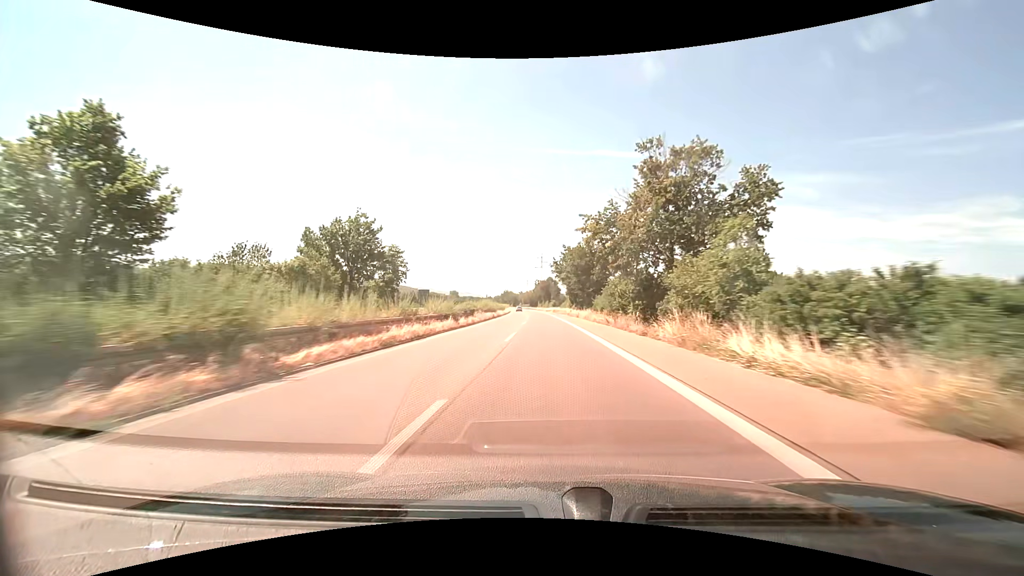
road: trunk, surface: asphalt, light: Day
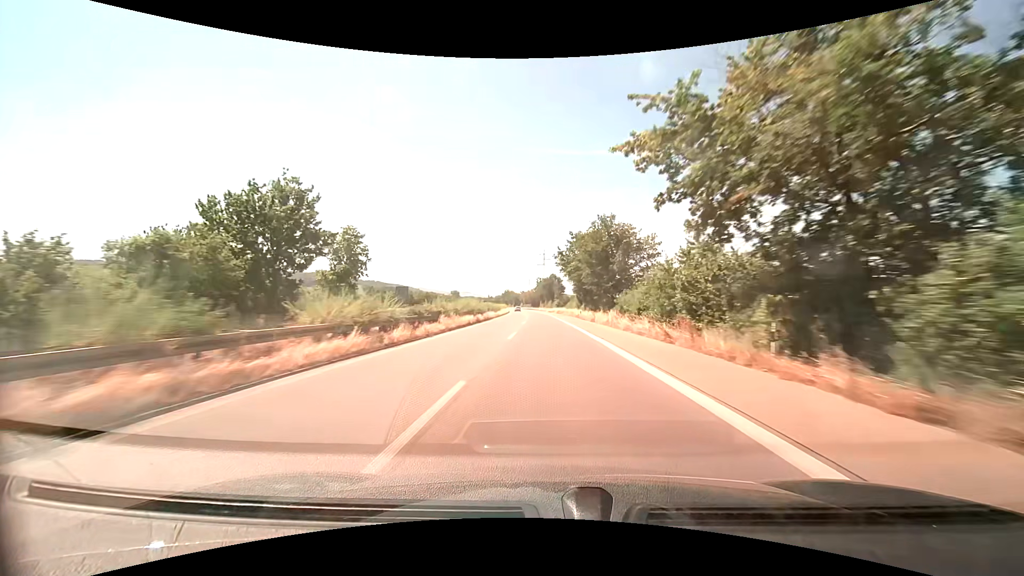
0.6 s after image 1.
(-0.1, +16.3) m; 0°
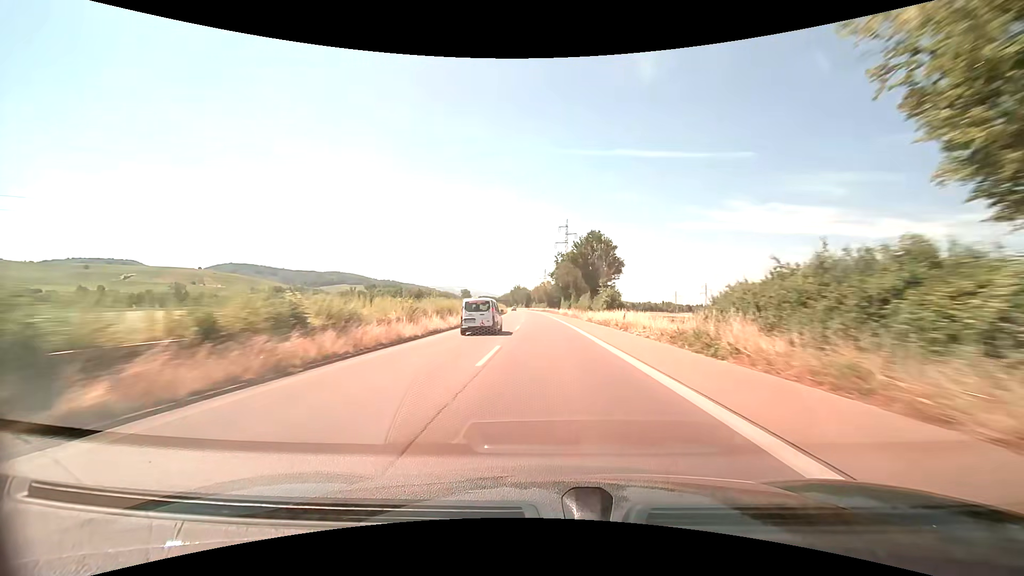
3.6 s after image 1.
(-1.4, +81.6) m; -2°
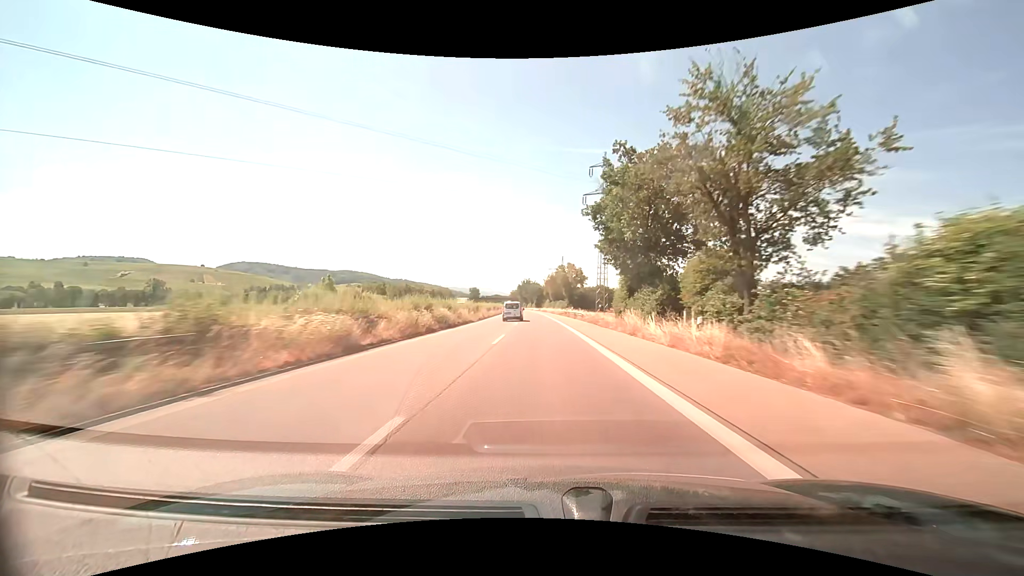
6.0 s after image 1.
(-1.2, +65.3) m; -2°
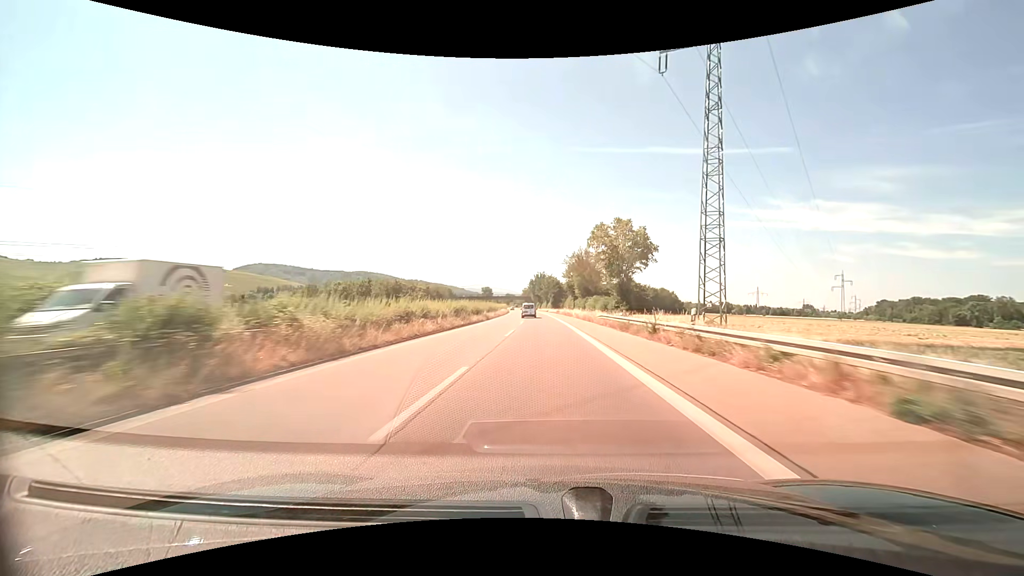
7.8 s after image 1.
(-1.0, +49.0) m; -2°
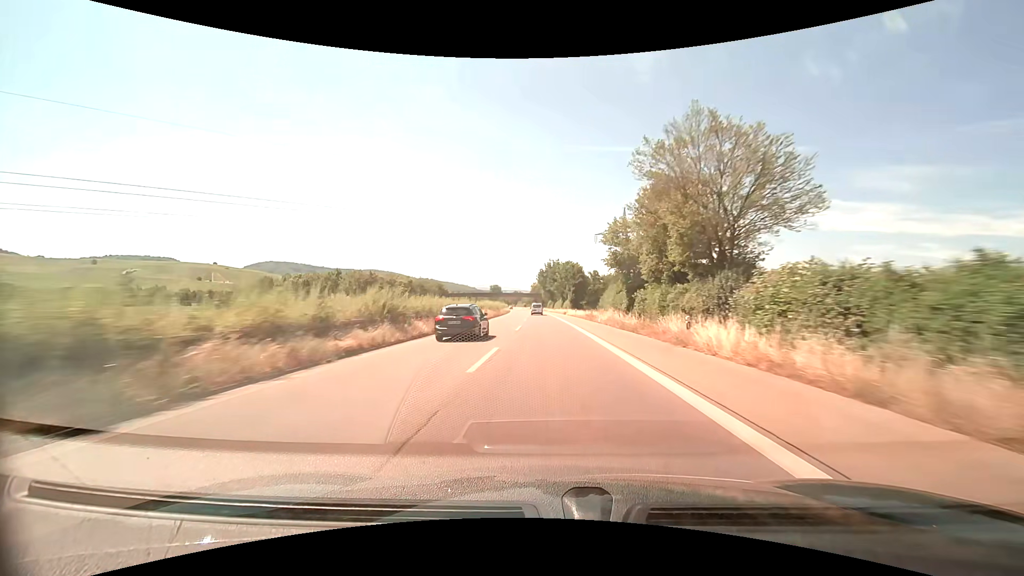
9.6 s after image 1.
(-0.6, +49.0) m; -1°
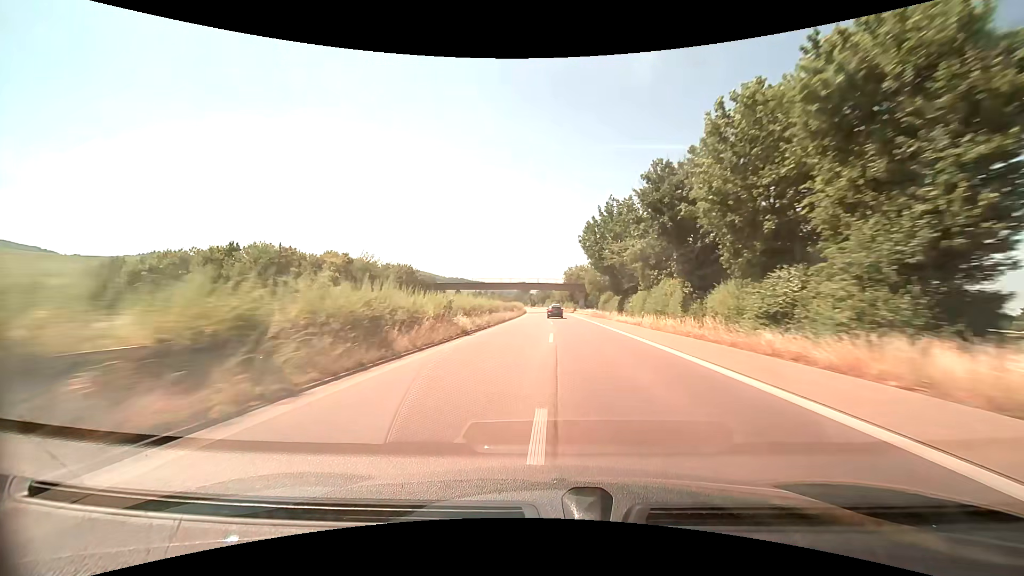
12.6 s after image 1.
(-2.9, +81.6) m; -4°
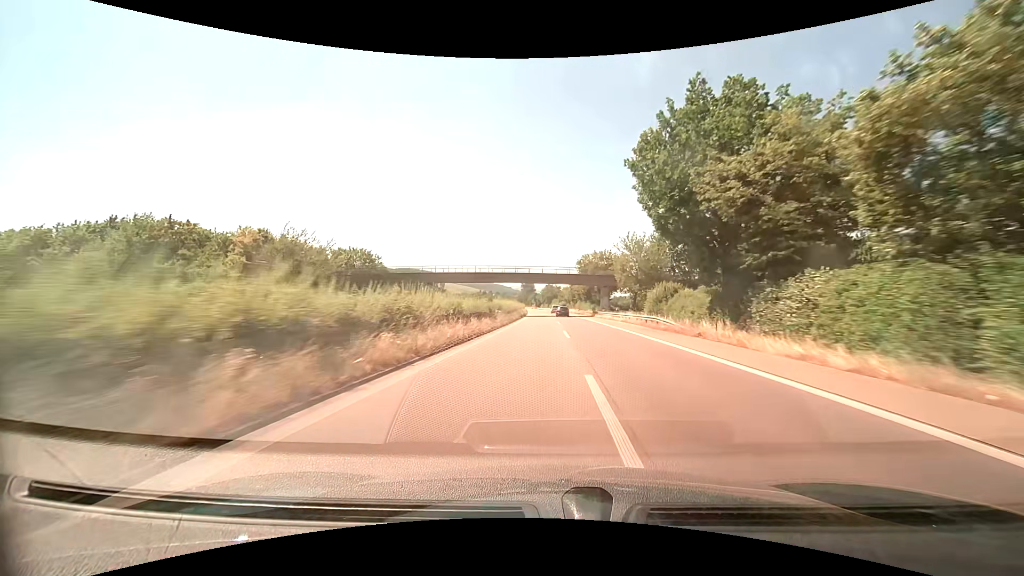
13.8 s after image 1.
(-0.2, +32.7) m; -1°
(0, +10) (0, +20) (0, +30) (0, +40) (0, +50) (-1, +60) (-1, +70) (-1, +80) (-1, +90) (-2, +100) m
